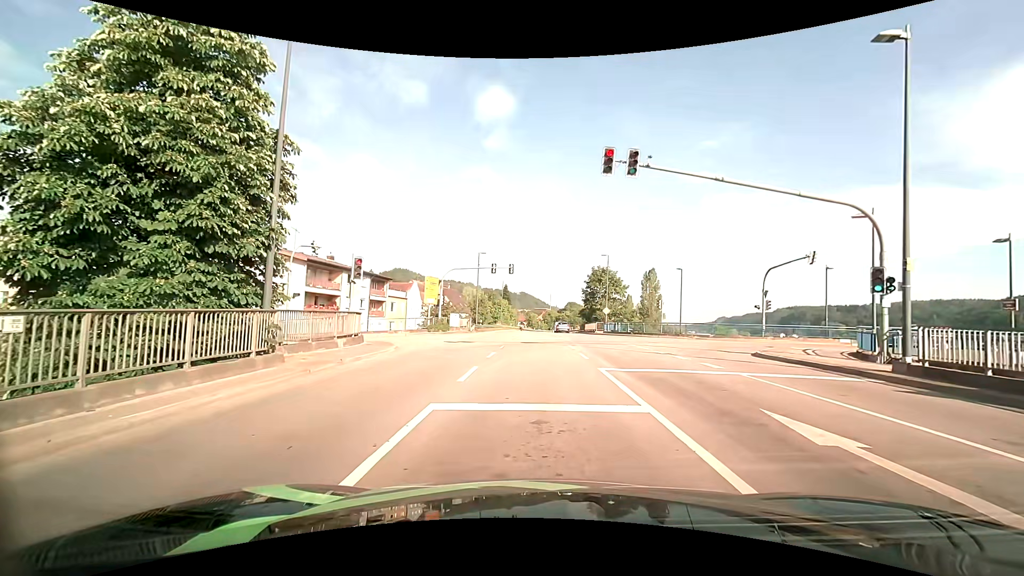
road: primary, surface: asphalt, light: Day
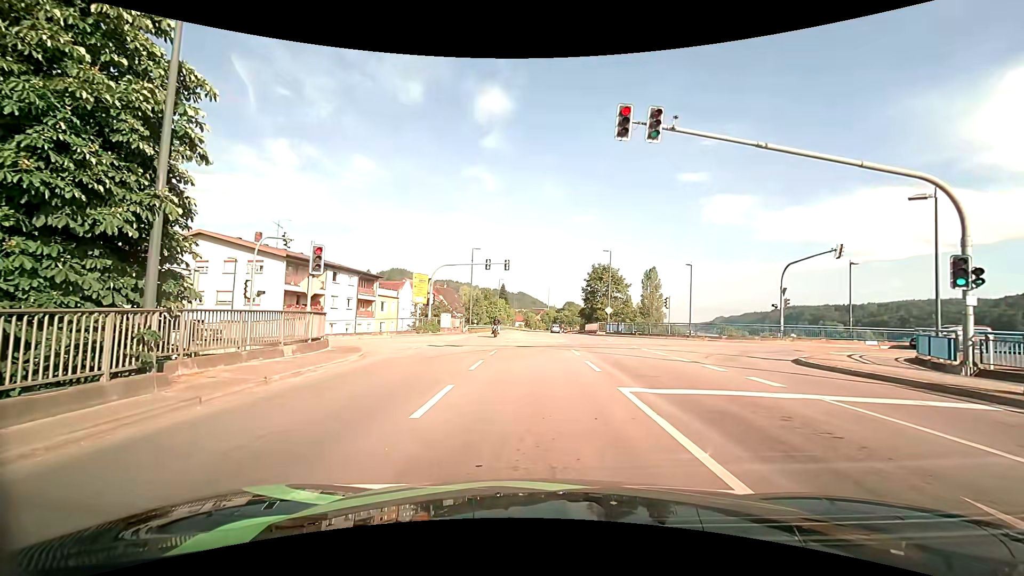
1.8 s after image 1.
(0.0, +3.5) m; -2°
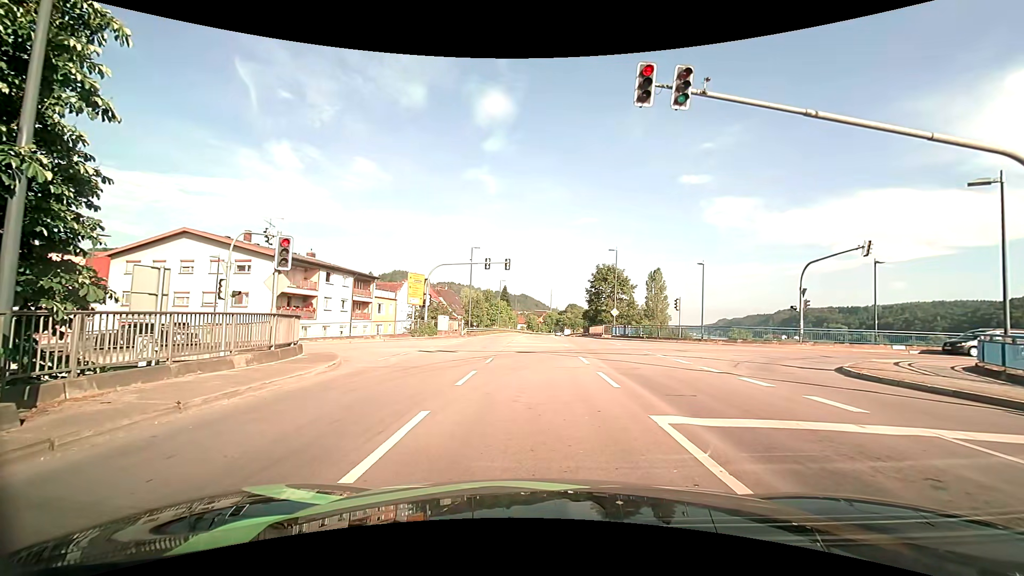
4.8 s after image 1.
(0.0, +2.4) m; 0°
